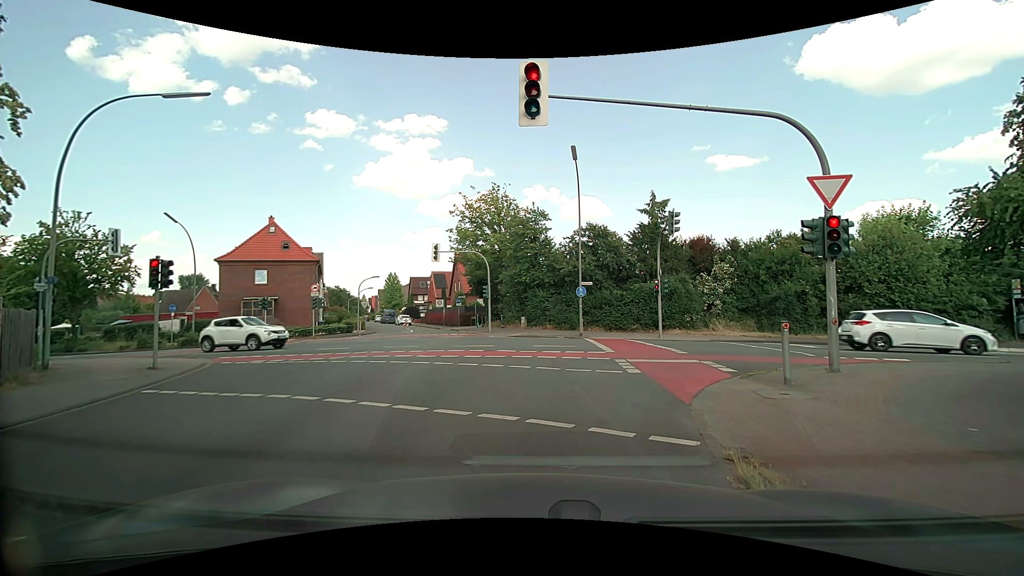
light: Day
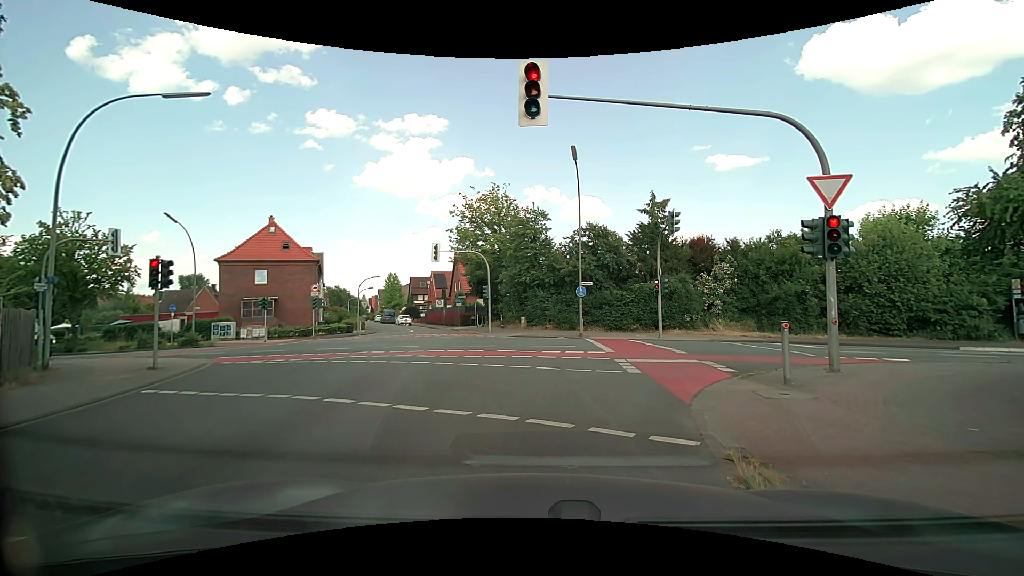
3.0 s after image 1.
(0.0, 0.0) m; 0°
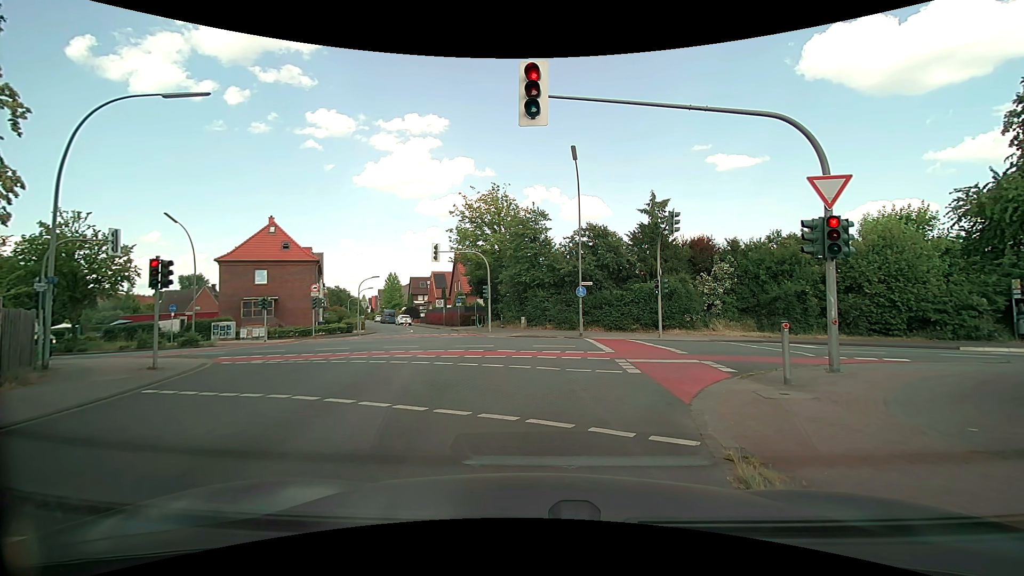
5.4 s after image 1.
(0.0, 0.0) m; 0°
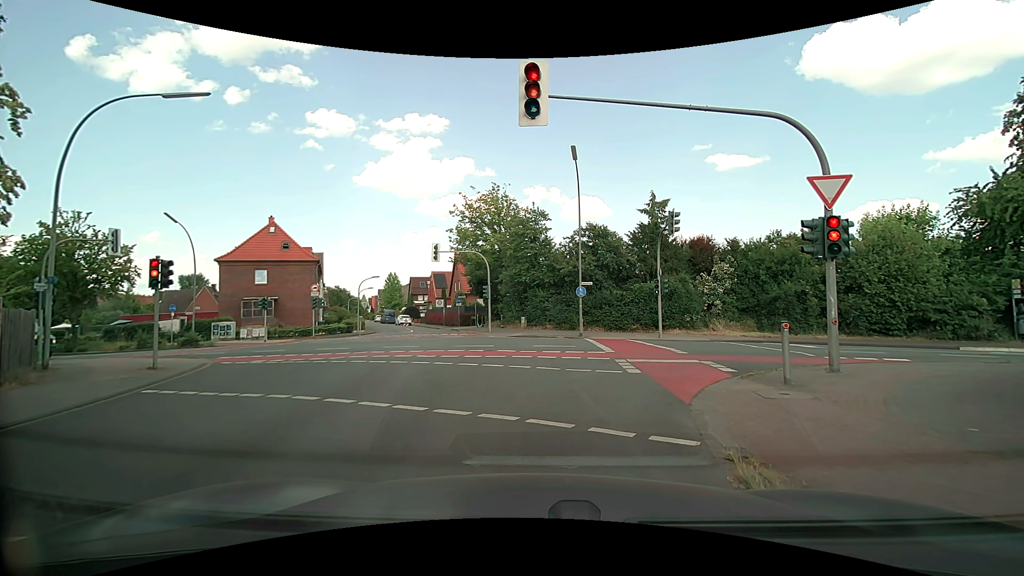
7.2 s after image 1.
(0.0, 0.0) m; 0°
